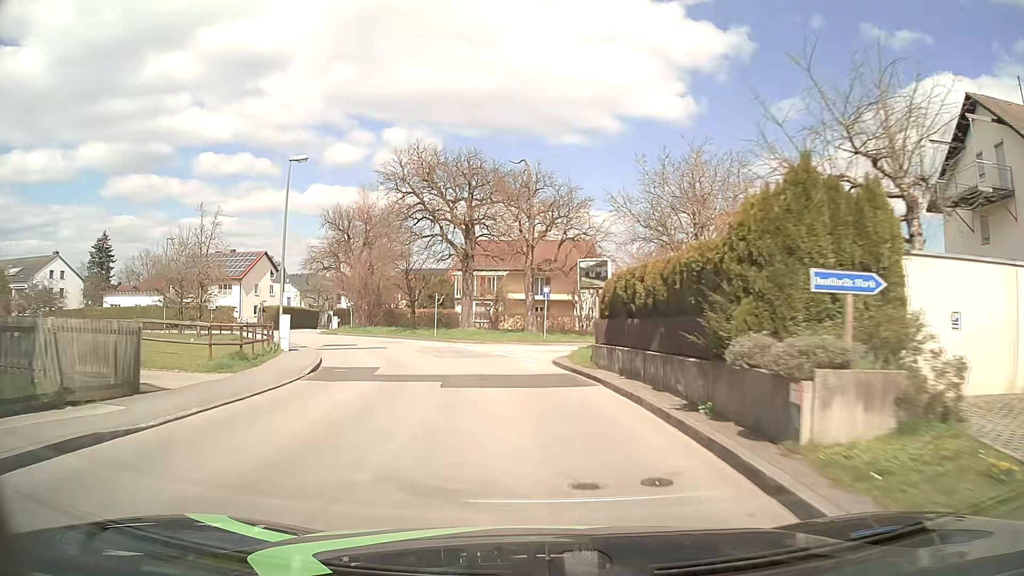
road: unclassified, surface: asphalt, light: Day
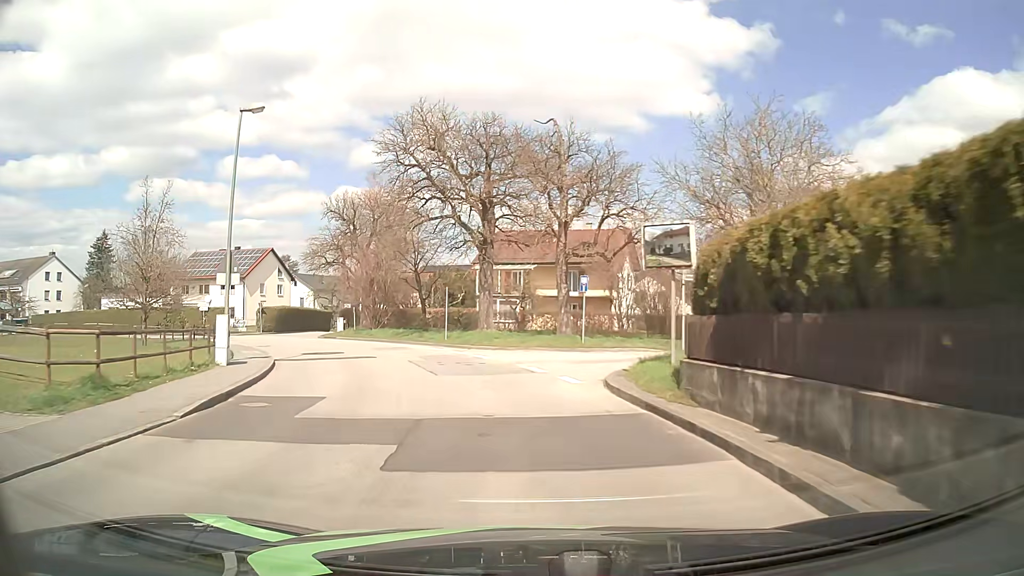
(-0.2, +7.7) m; -3°
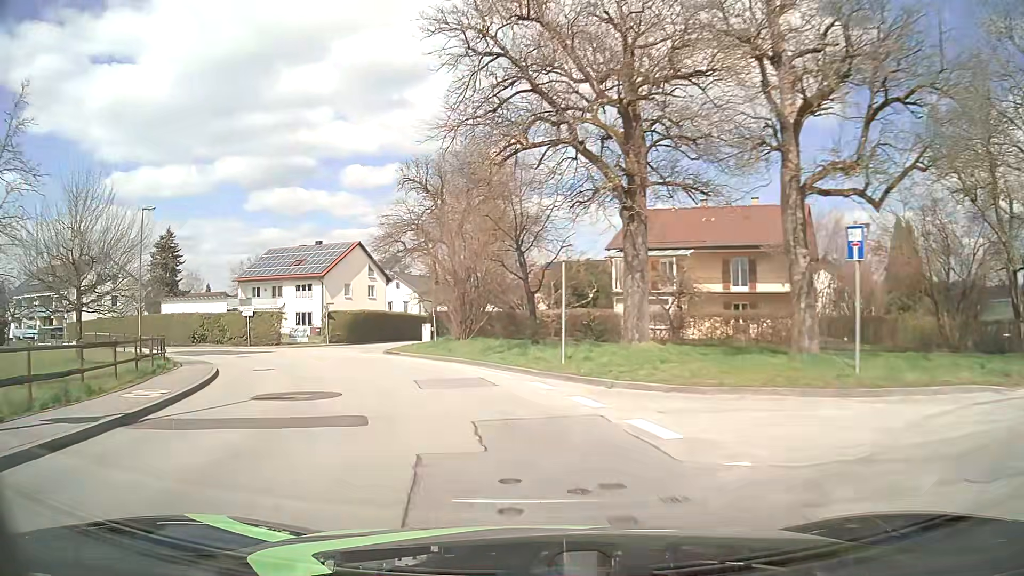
(-1.3, +15.2) m; -11°
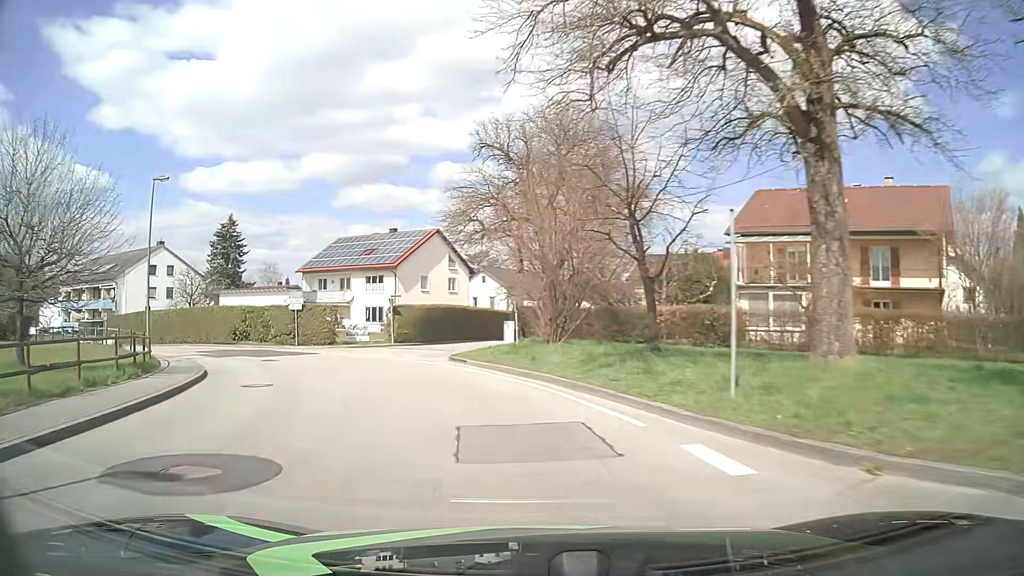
(-0.5, +7.6) m; -7°
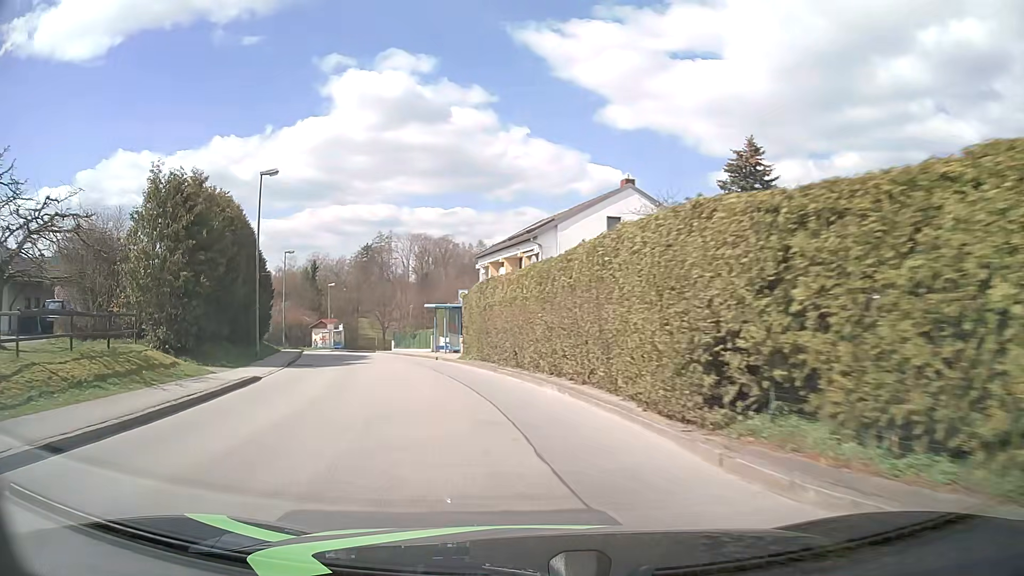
(-14.1, +33.1) m; -47°
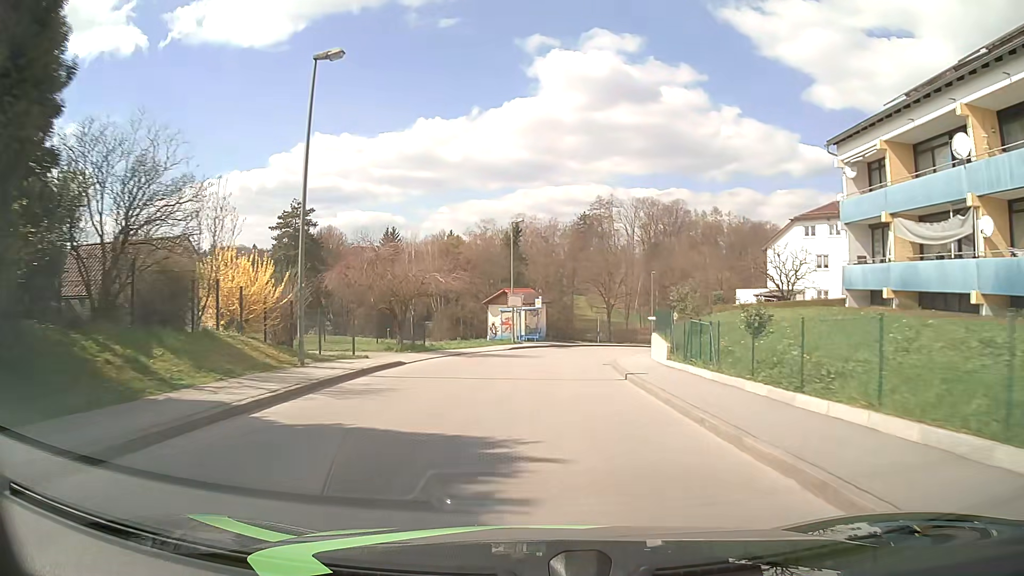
(-9.1, +38.2) m; -18°
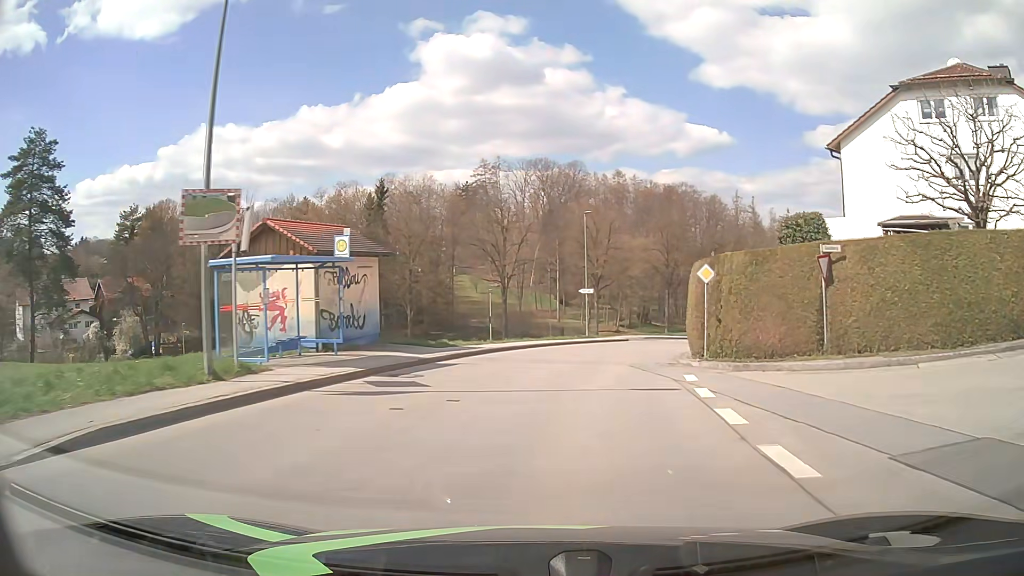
(+1.8, +31.3) m; +10°
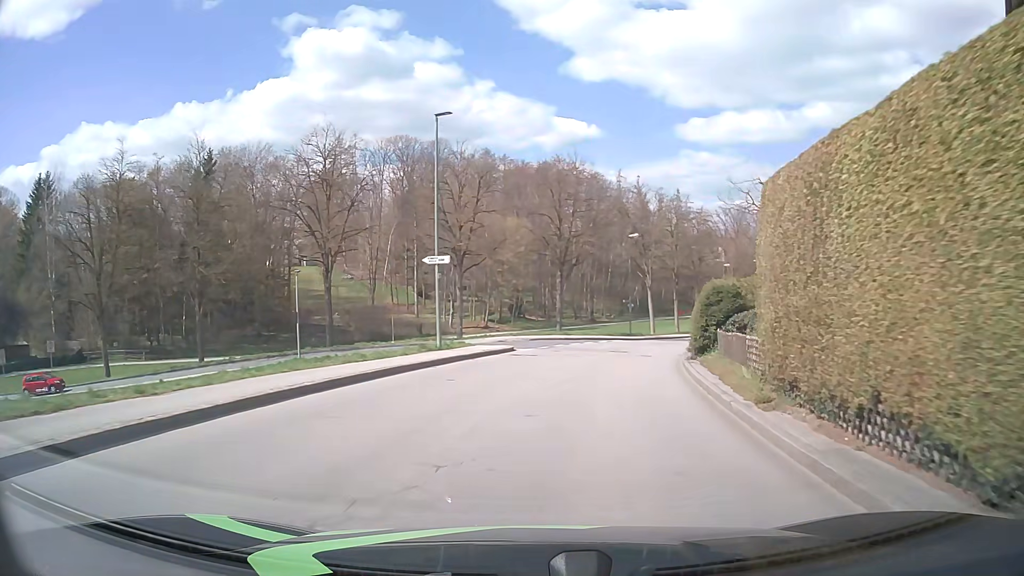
(+1.6, +19.9) m; +11°
(+1, +10) (+2, +20) (+5, +30) (+3, +39) (-7, +41) (-17, +40) (-26, +37) (-36, +35) (-46, +33) (-56, +33) m
